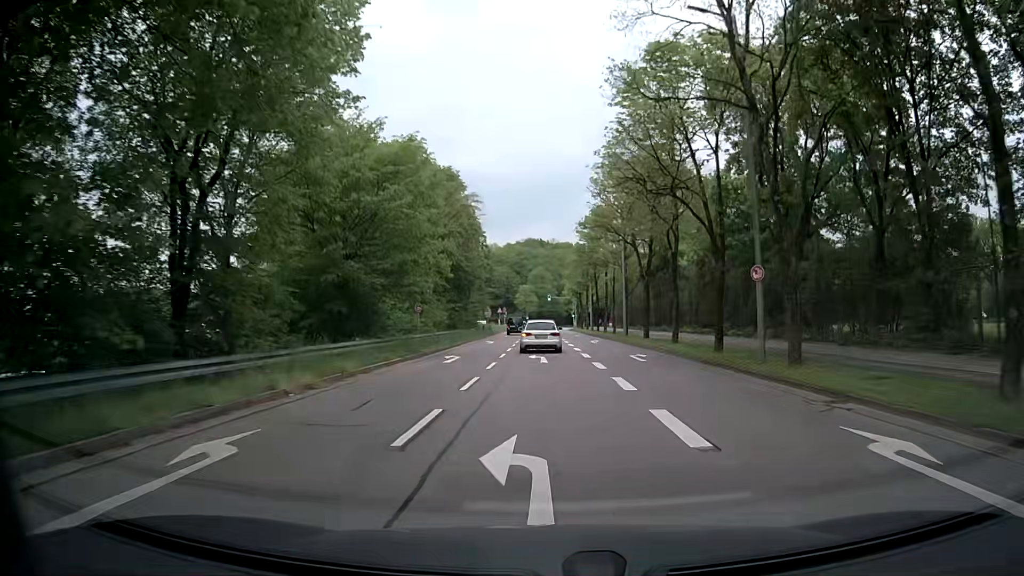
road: secondary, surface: asphalt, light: Day
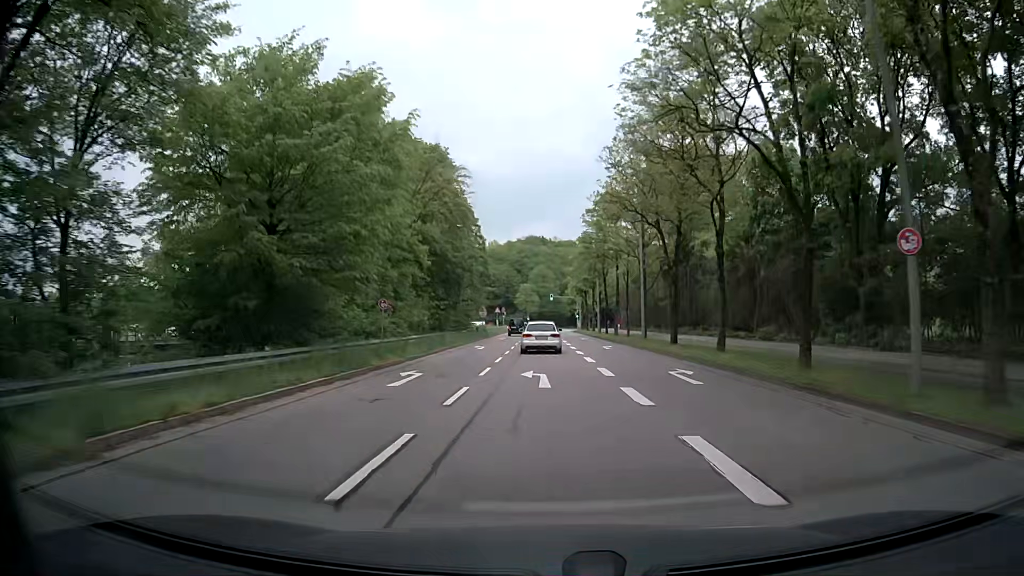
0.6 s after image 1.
(0.0, +8.3) m; -1°
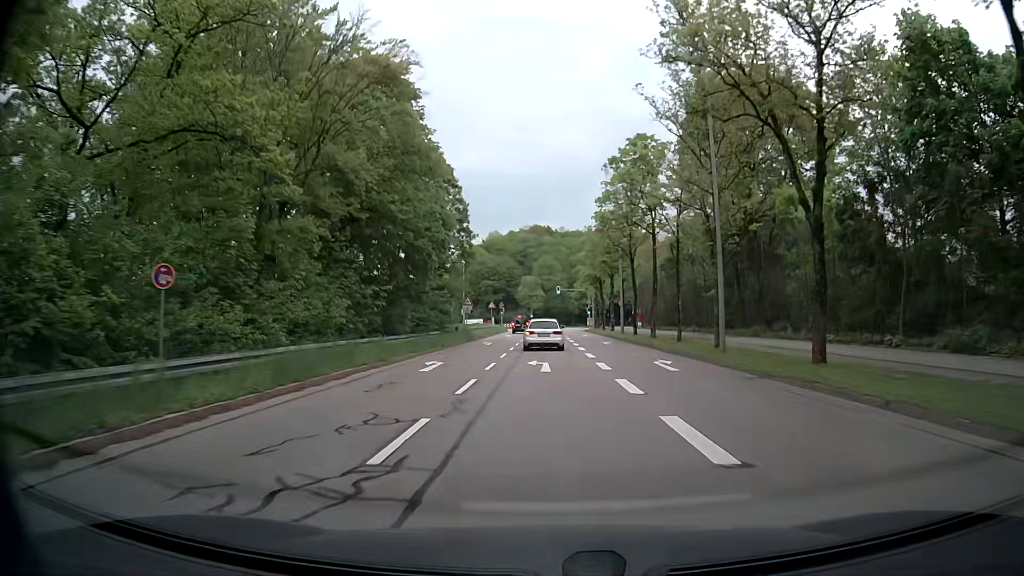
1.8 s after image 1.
(+0.1, +17.1) m; 0°
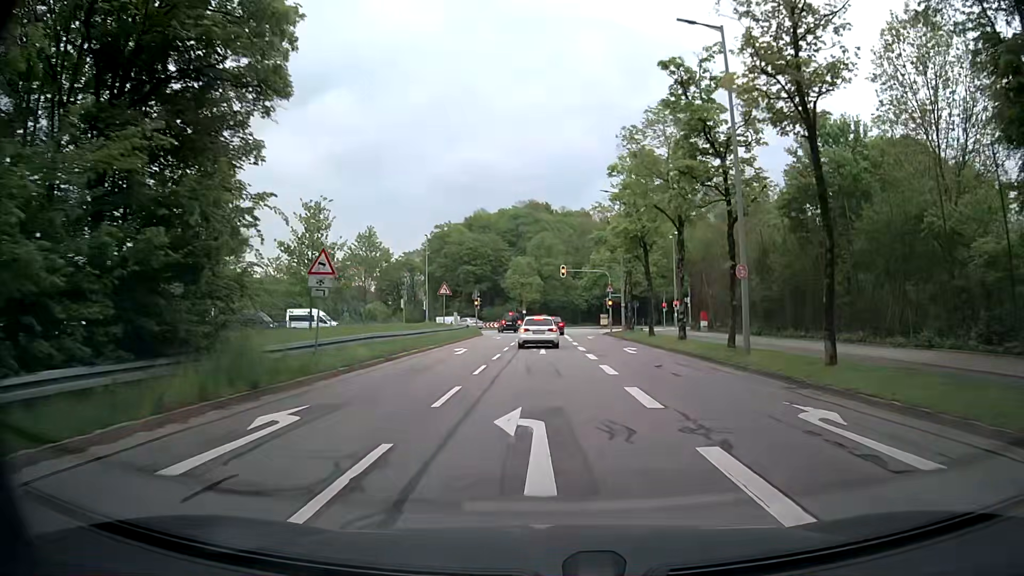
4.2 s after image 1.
(-0.2, +32.6) m; 0°
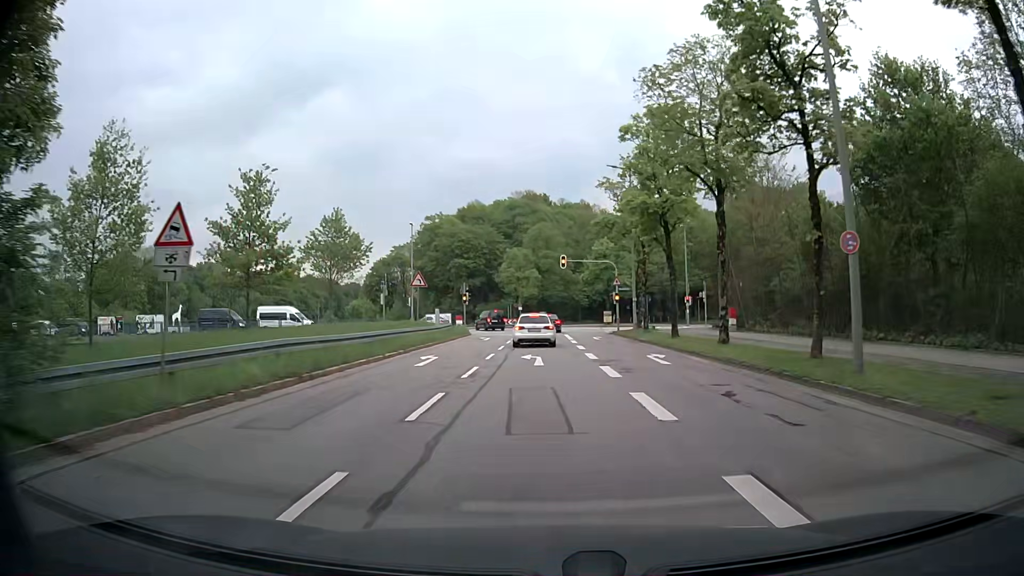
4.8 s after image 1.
(0.0, +7.4) m; -1°
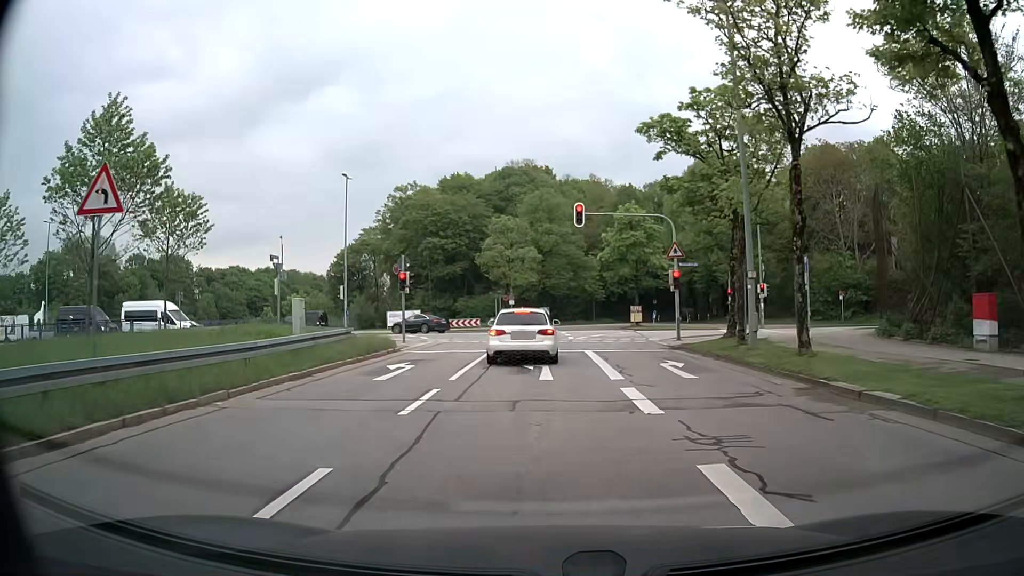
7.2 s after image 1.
(+0.3, +23.5) m; 0°
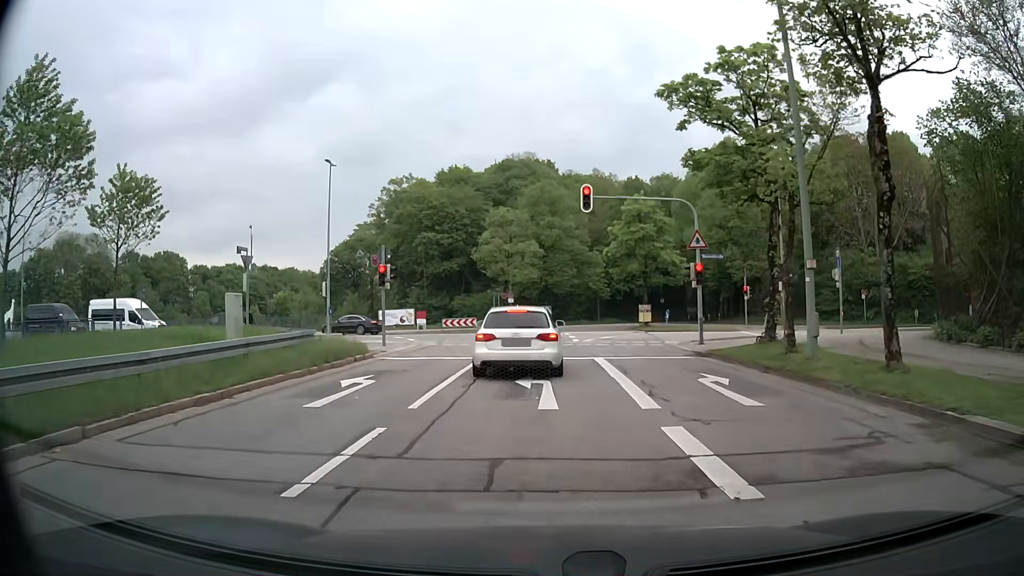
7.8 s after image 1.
(+0.1, +4.0) m; 0°
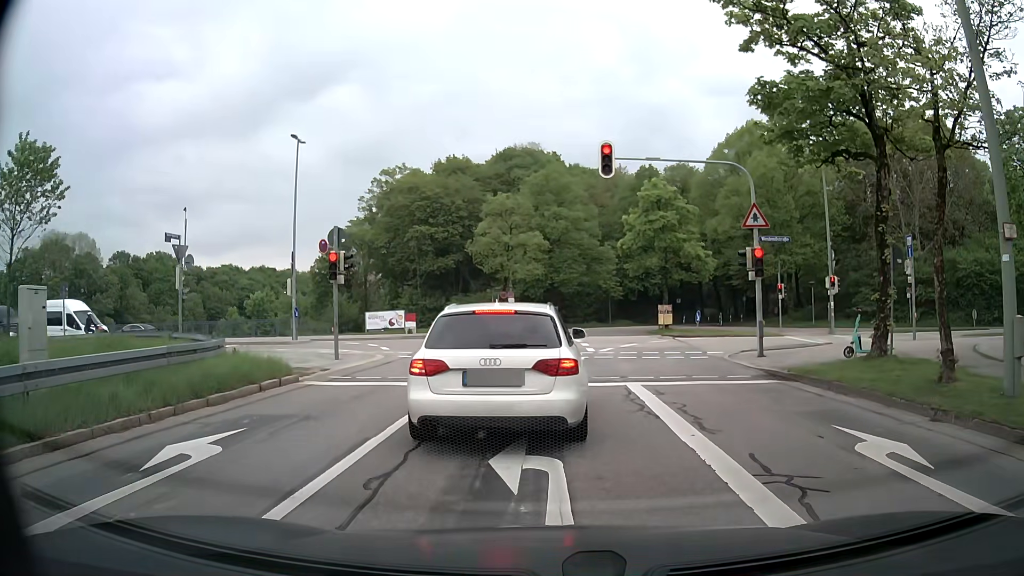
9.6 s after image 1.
(0.0, +6.3) m; -2°
